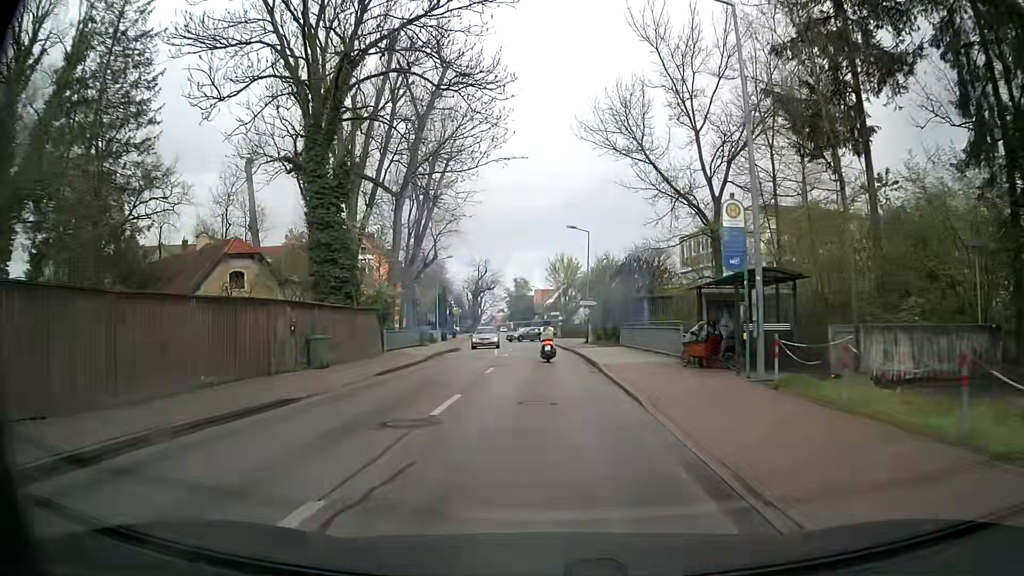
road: tertiary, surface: asphalt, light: Day
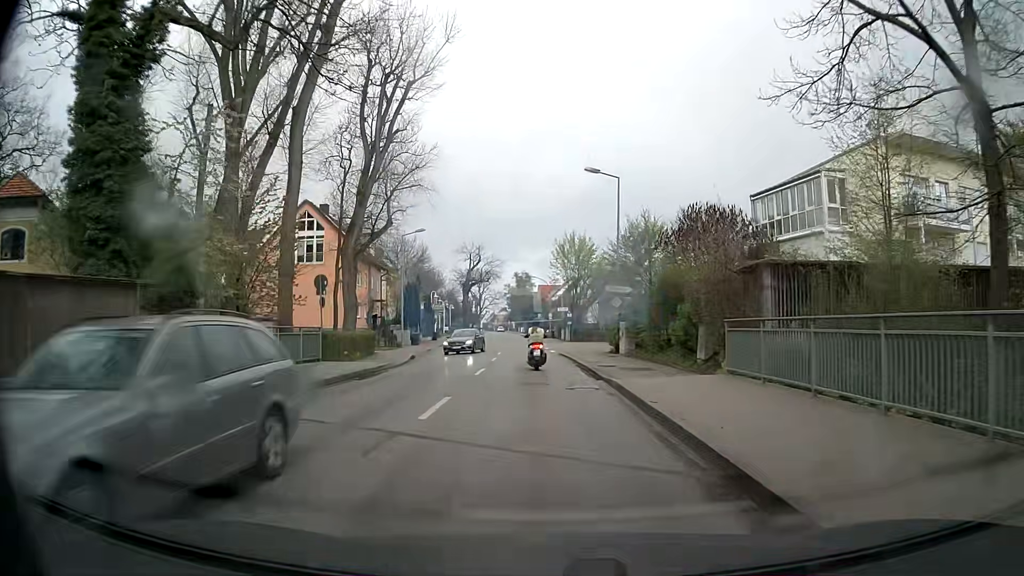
(-0.1, +19.8) m; -1°
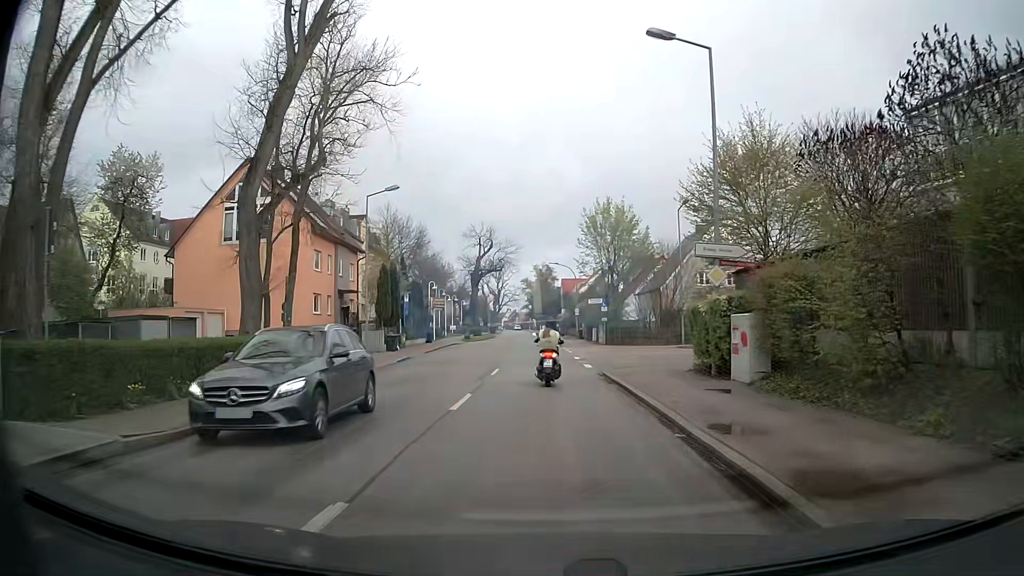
(-0.1, +16.3) m; -2°
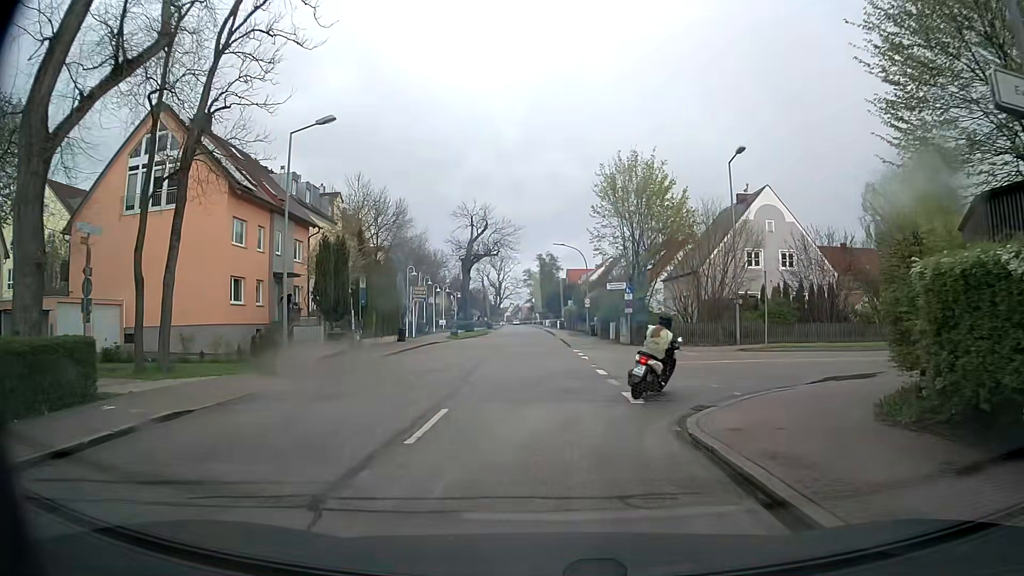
(0.0, +12.1) m; -1°
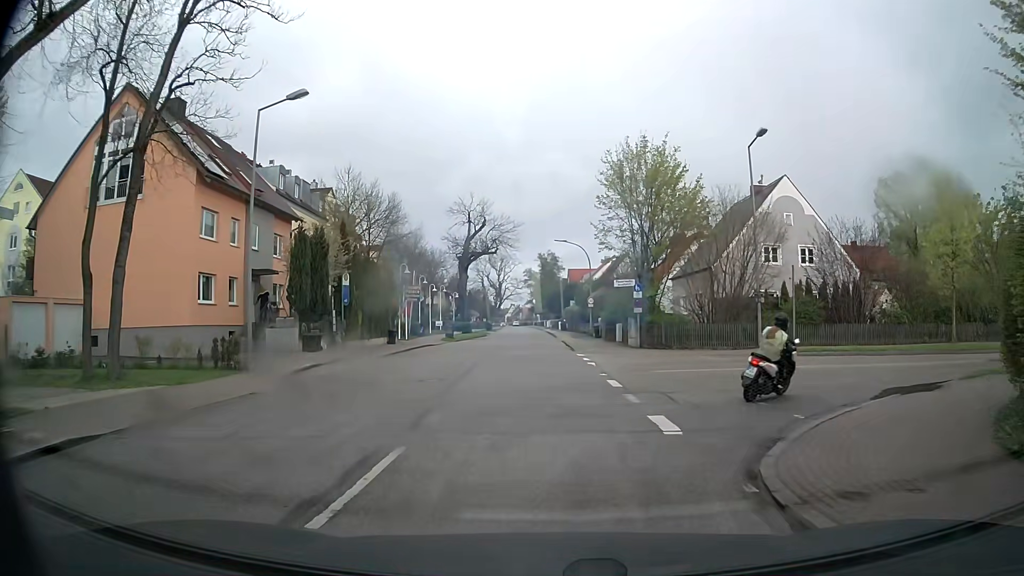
(0.0, +3.2) m; +1°
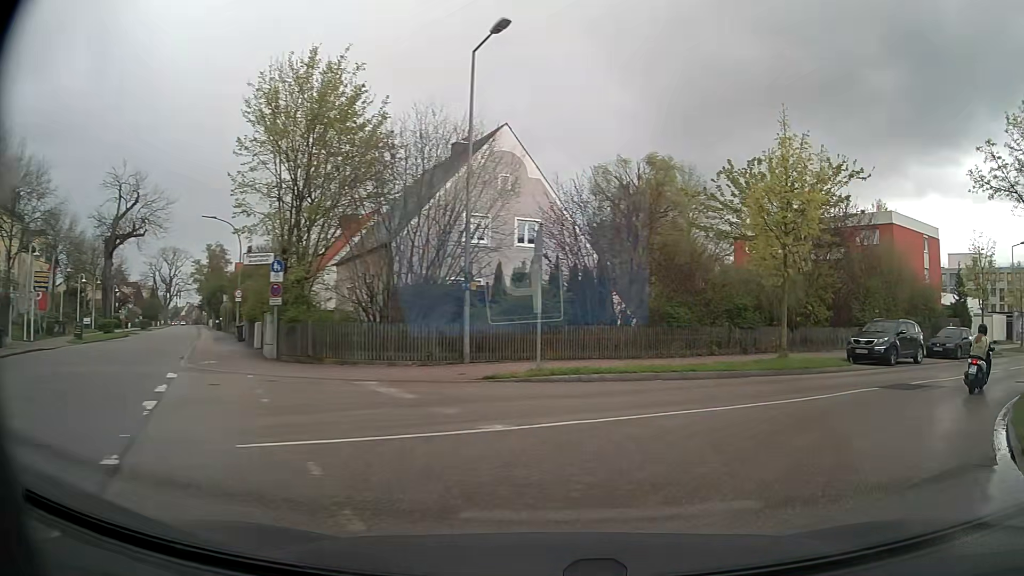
(+1.8, +11.3) m; +28°
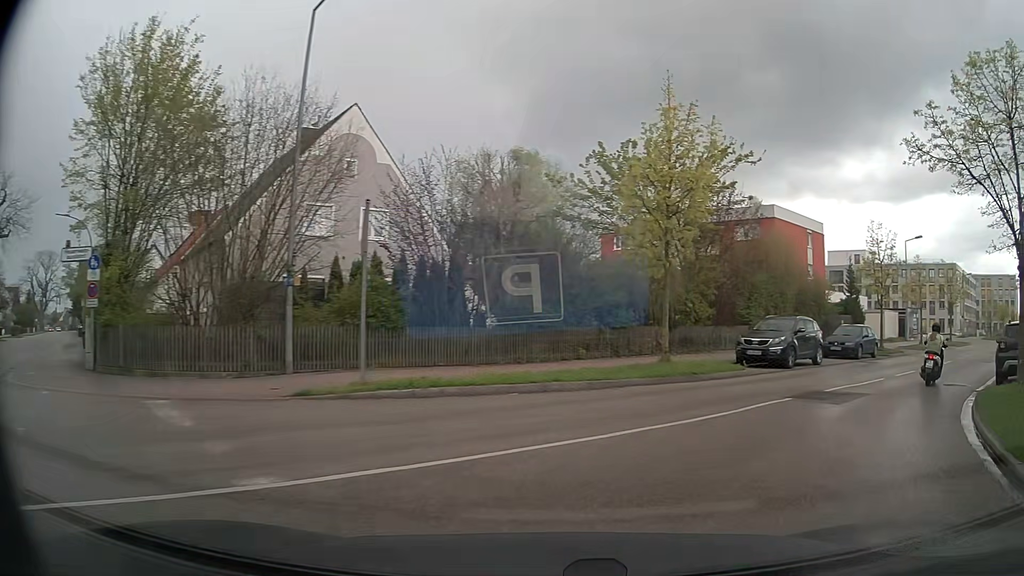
(+0.3, +3.0) m; +12°
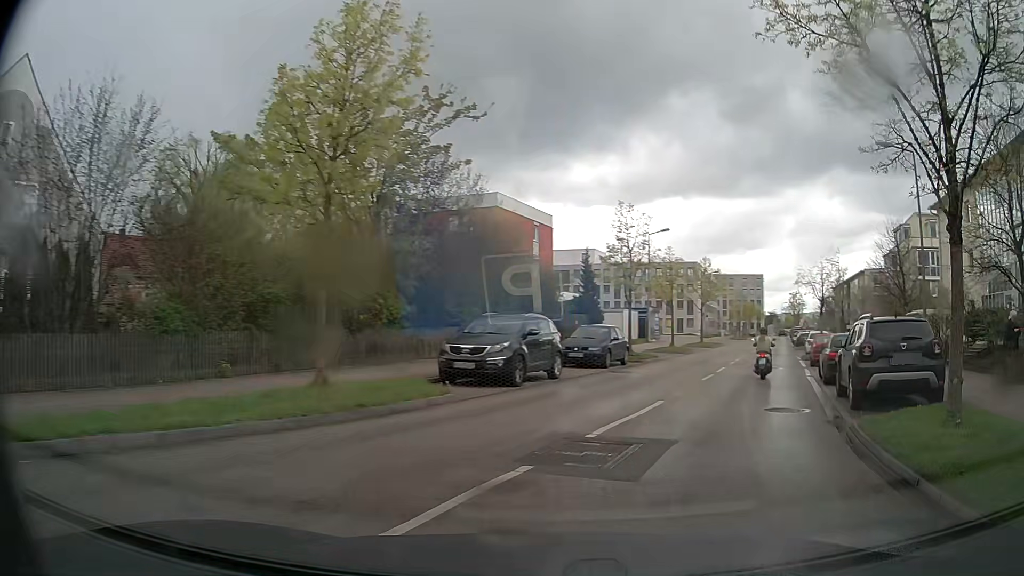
(+1.2, +6.2) m; +23°
(+2, +10) (+5, +19) (+9, +29) (+12, +38) (+15, +47) (+19, +57) (+22, +66) (+25, +76) (+29, +85) (+32, +95) m
